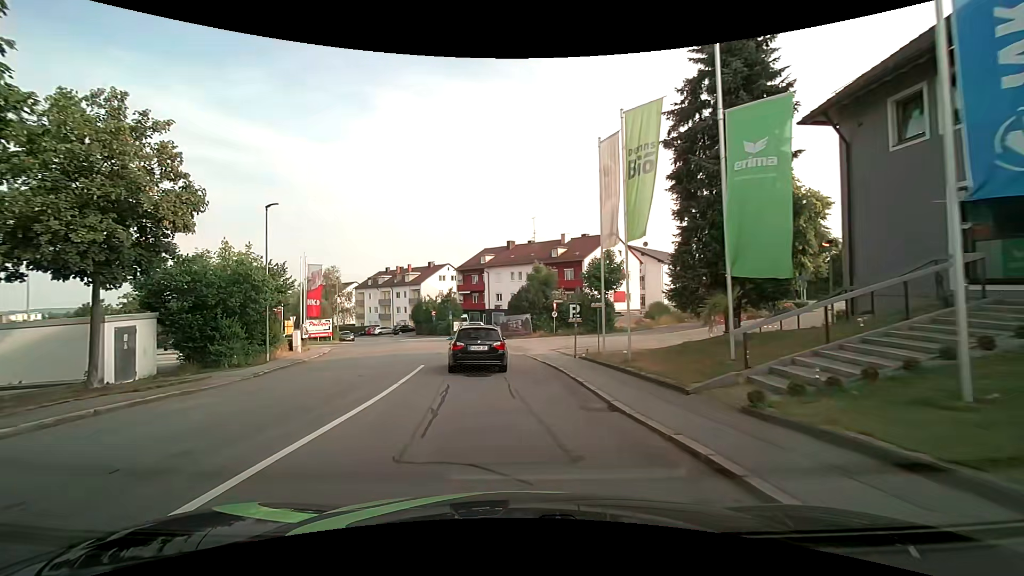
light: Day
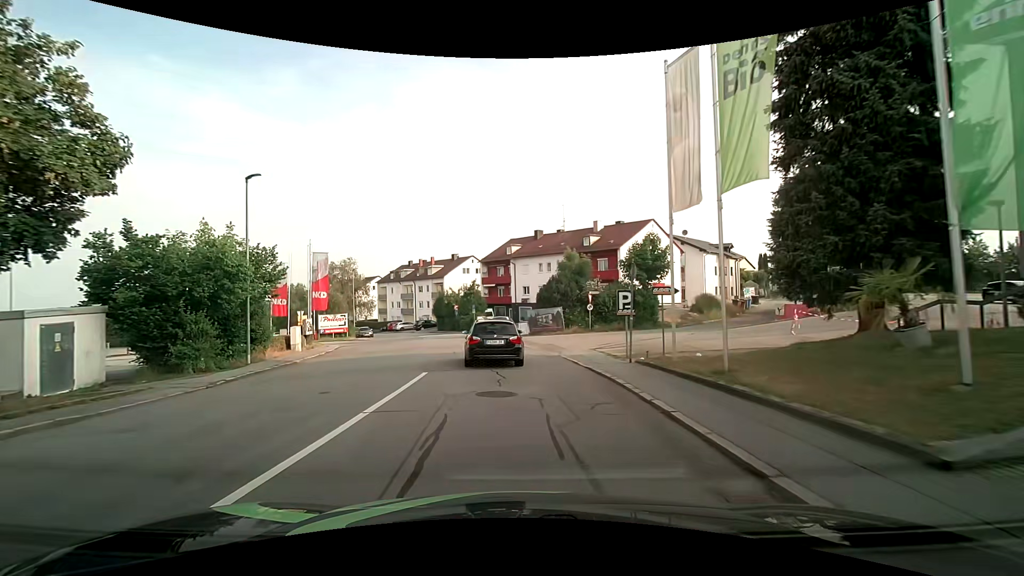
(-0.2, +4.9) m; -4°
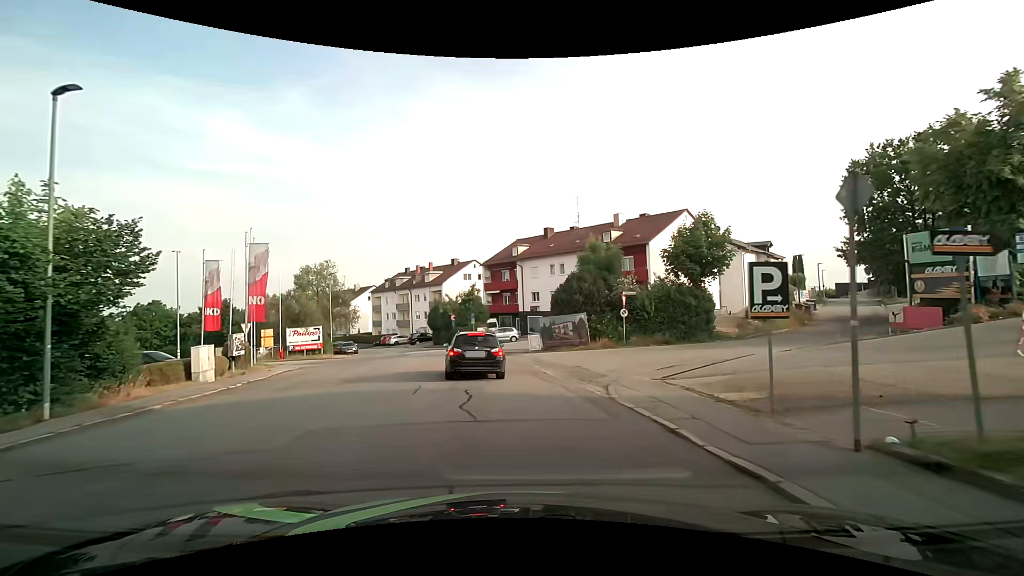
(-0.1, +9.3) m; 0°
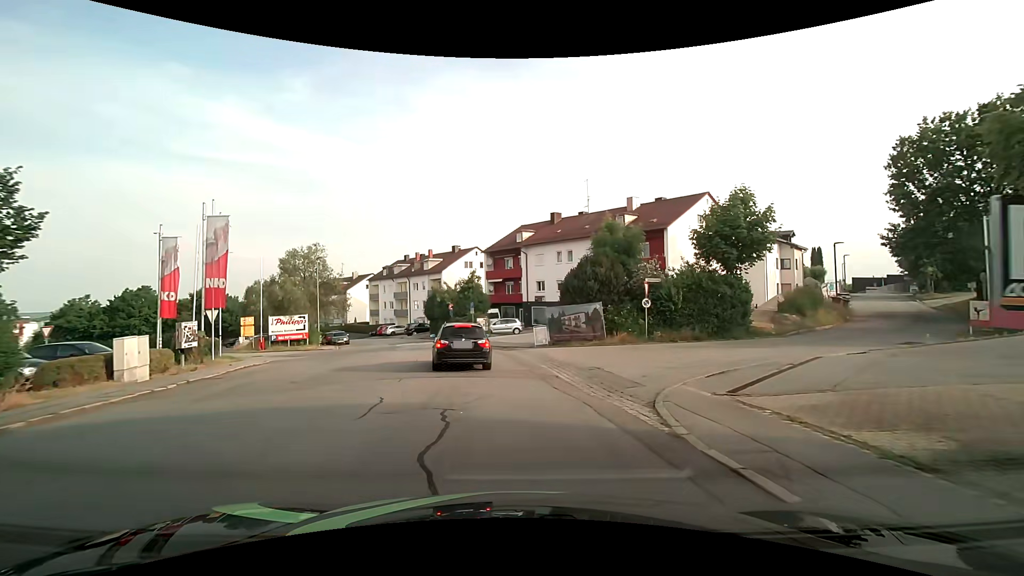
(-0.1, +3.9) m; -2°
